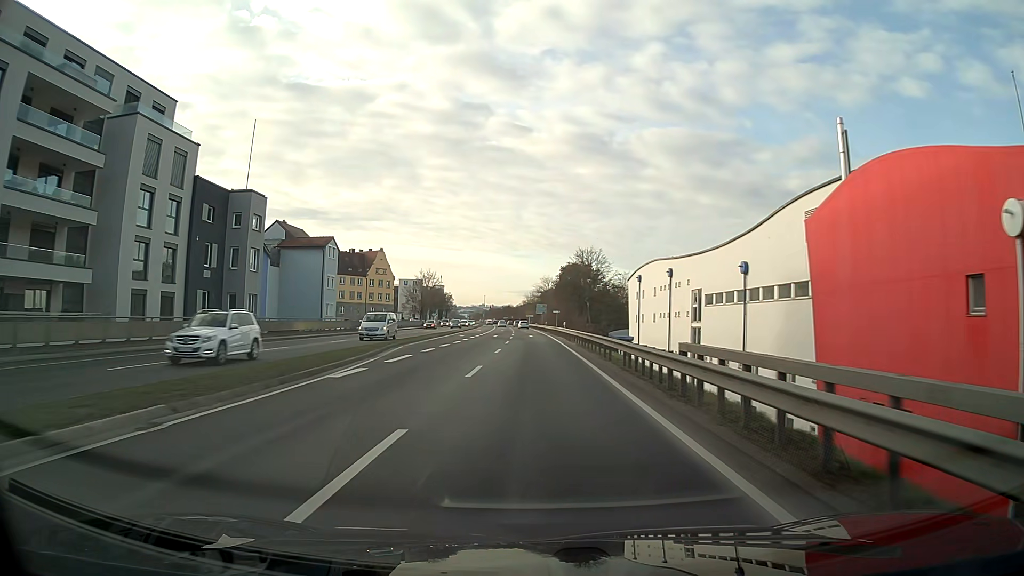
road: primary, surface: asphalt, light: Day
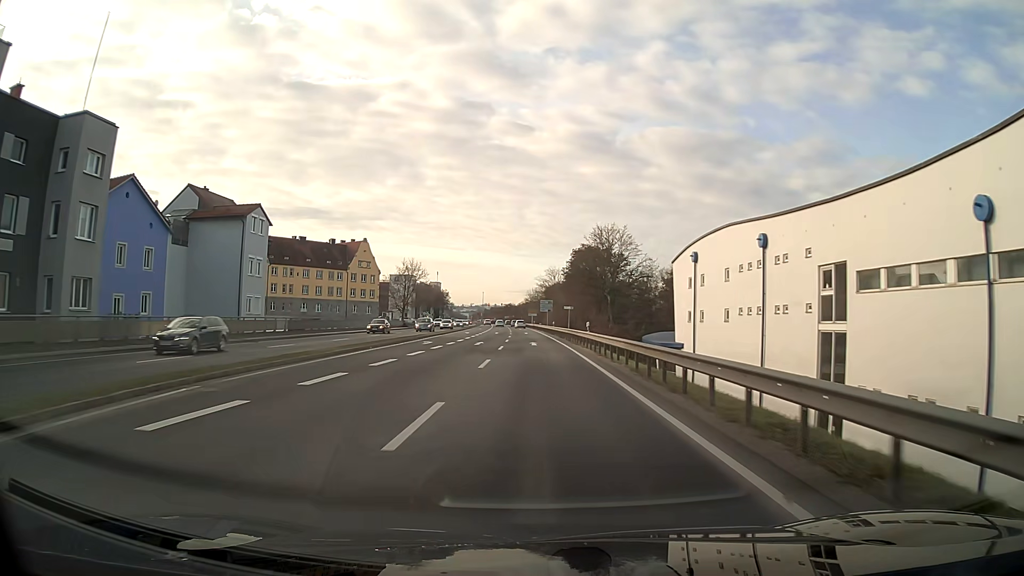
(0.0, +21.5) m; 0°
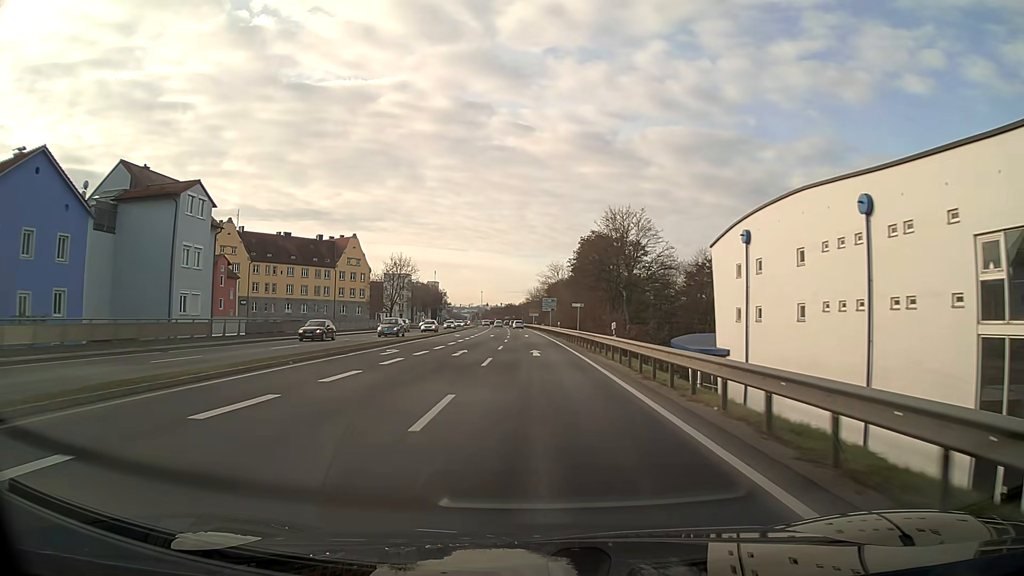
(0.0, +10.7) m; 0°
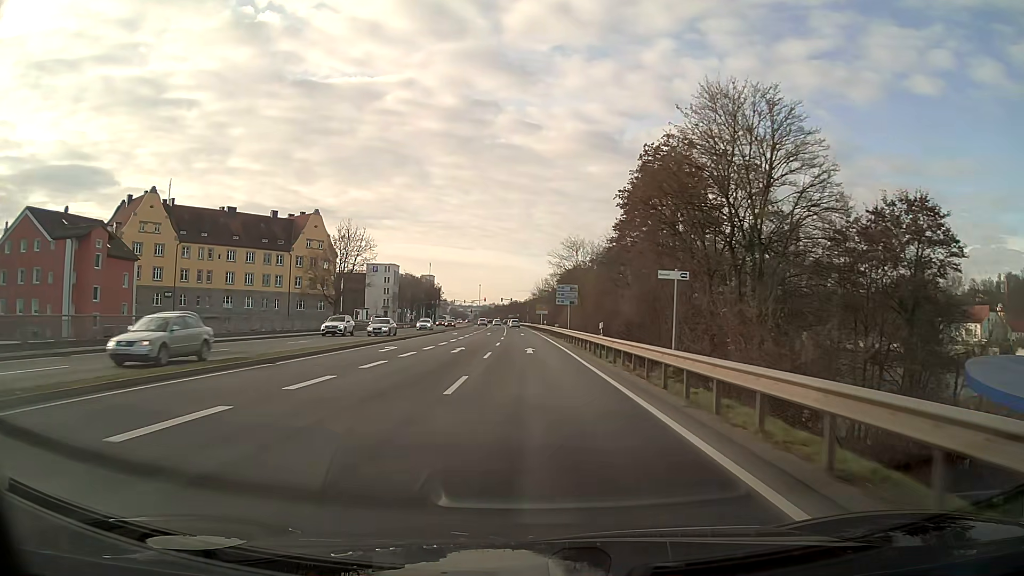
(-0.2, +32.2) m; -1°
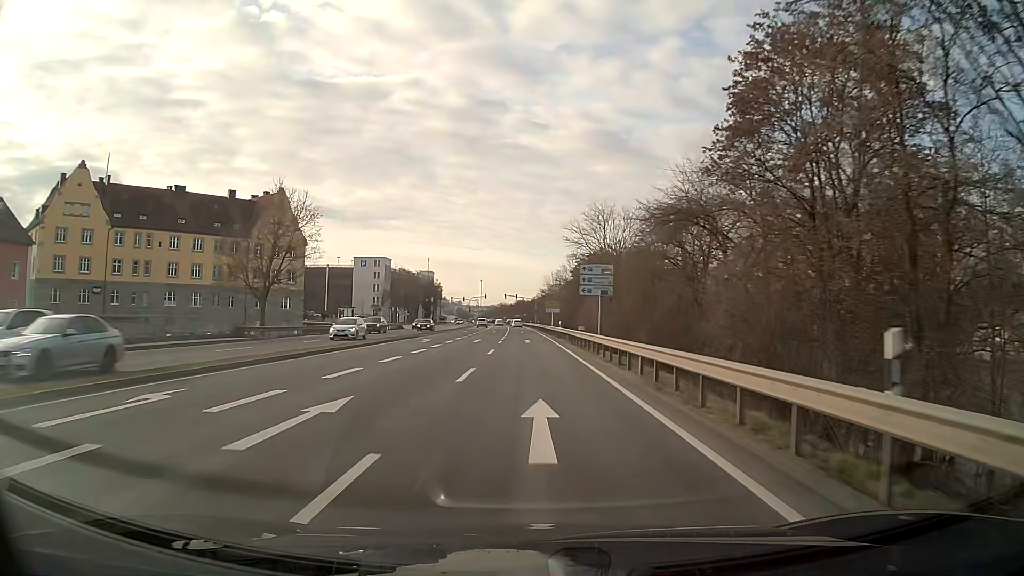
(-0.1, +21.5) m; -1°
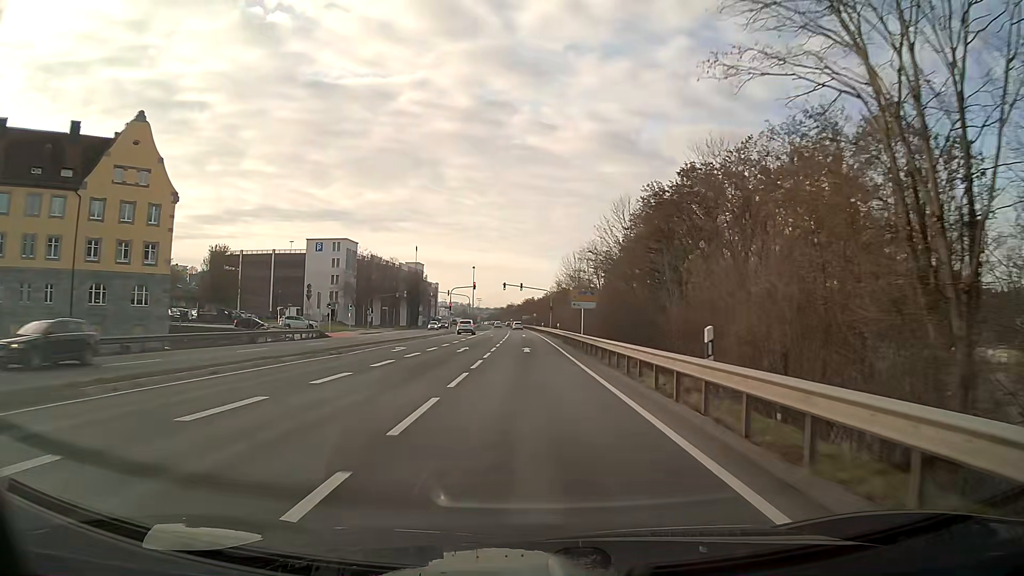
(-0.4, +42.9) m; -1°
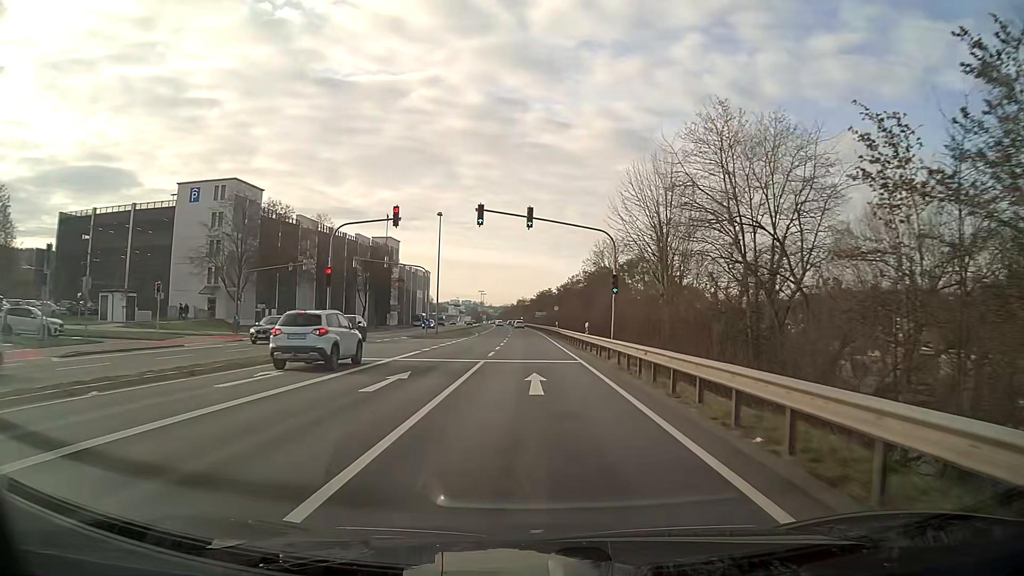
(-0.5, +53.8) m; -1°
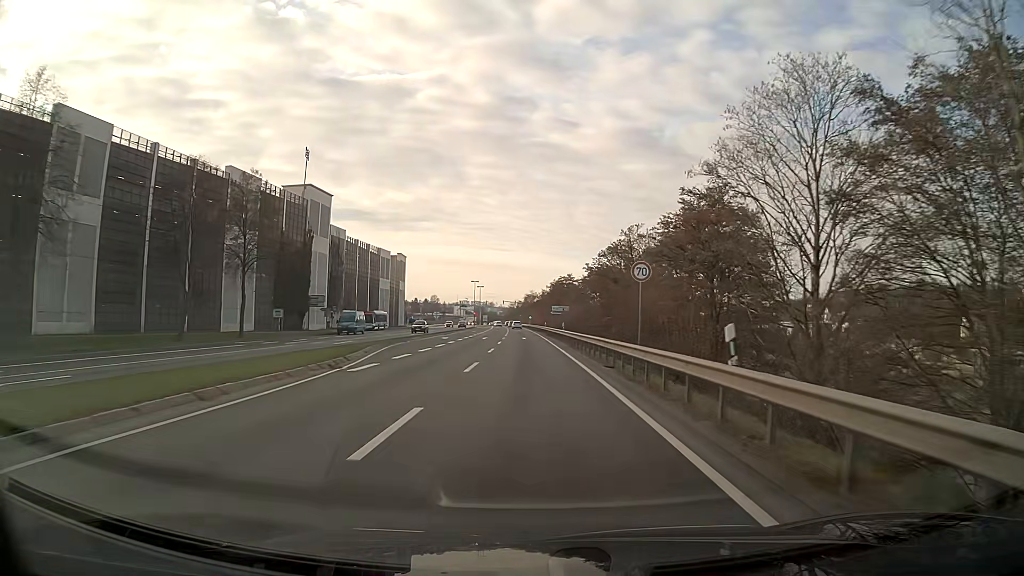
(-0.4, +53.9) m; -1°
